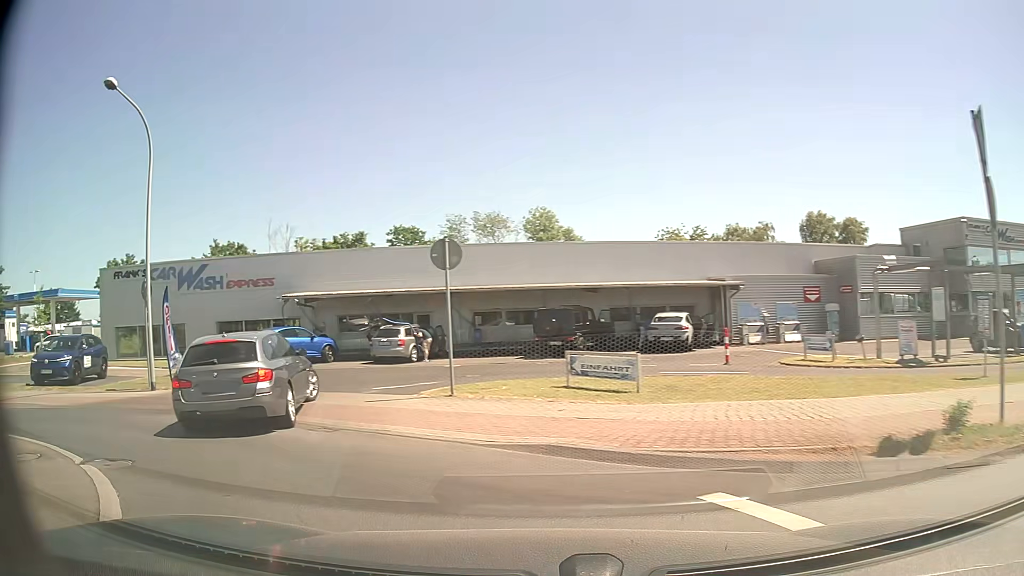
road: tertiary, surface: asphalt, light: Day
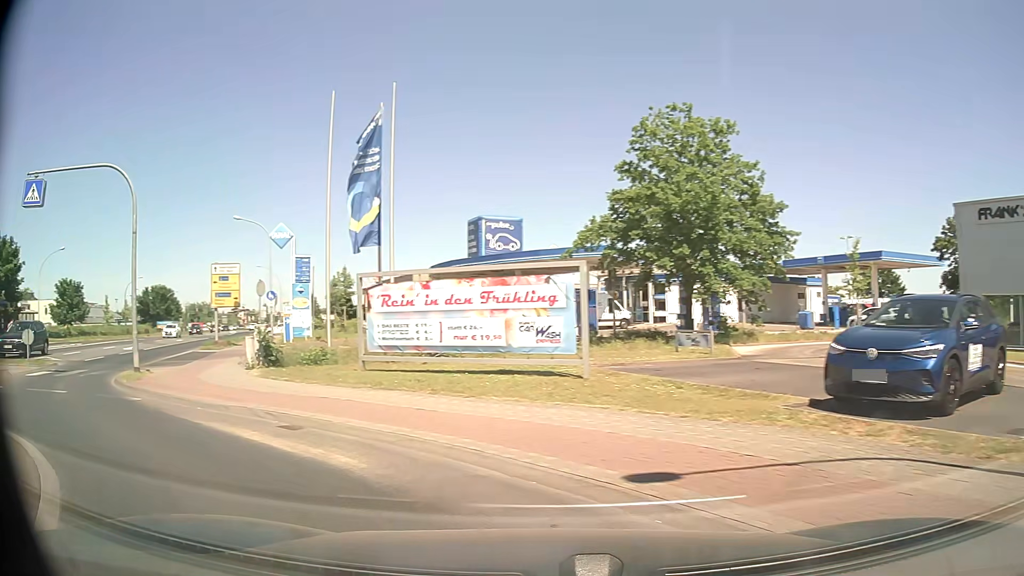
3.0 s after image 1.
(-7.3, +11.4) m; -68°
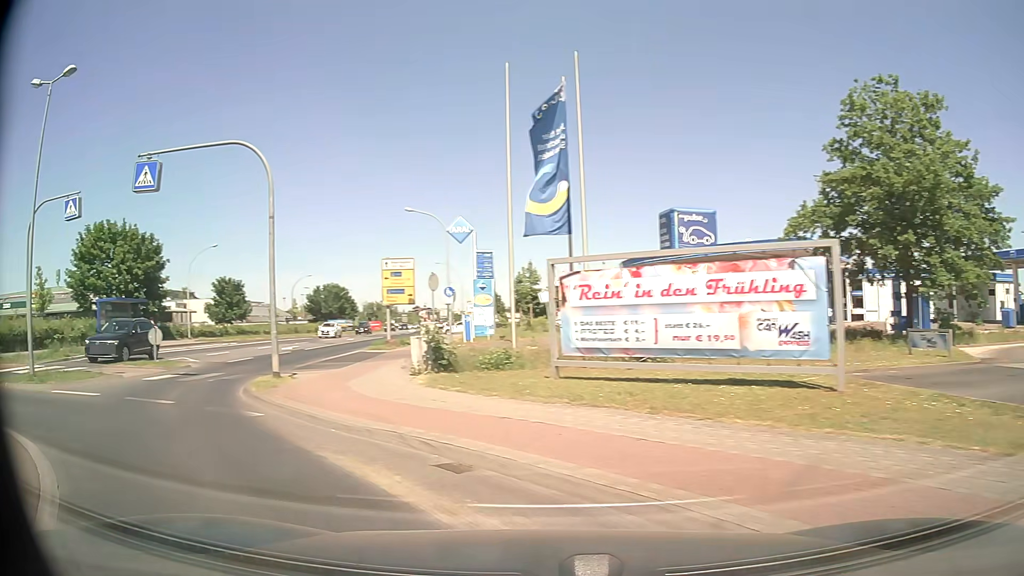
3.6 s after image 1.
(-0.4, +2.9) m; -16°
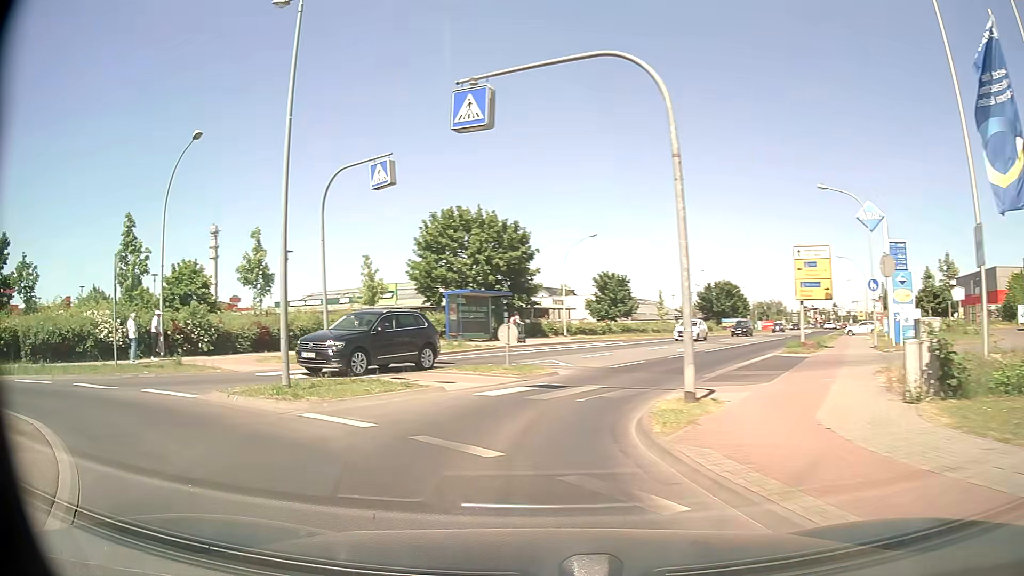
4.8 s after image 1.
(-1.7, +5.7) m; -33°
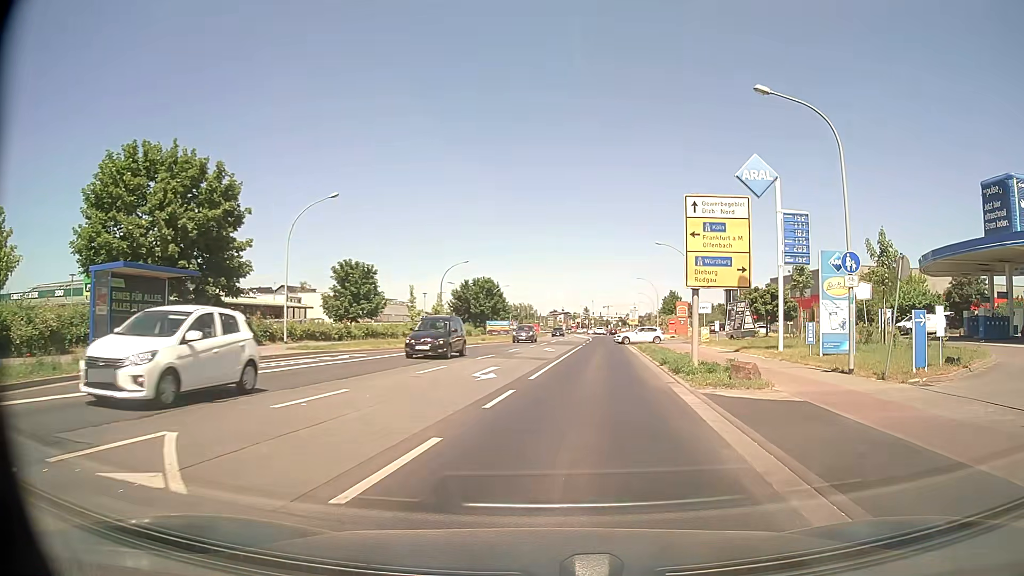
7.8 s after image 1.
(+0.9, +16.4) m; +21°
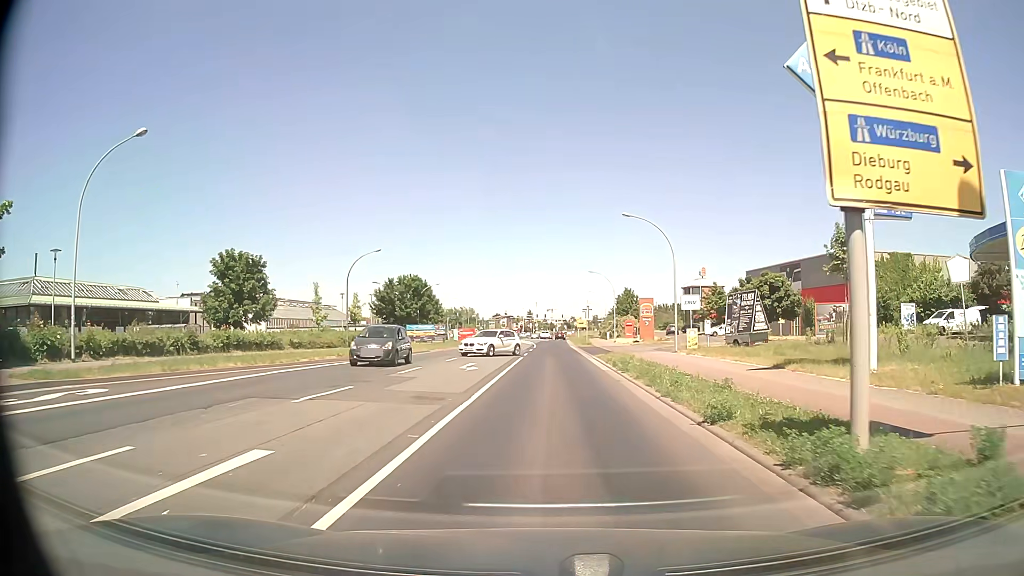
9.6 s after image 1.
(+0.9, +14.3) m; +5°
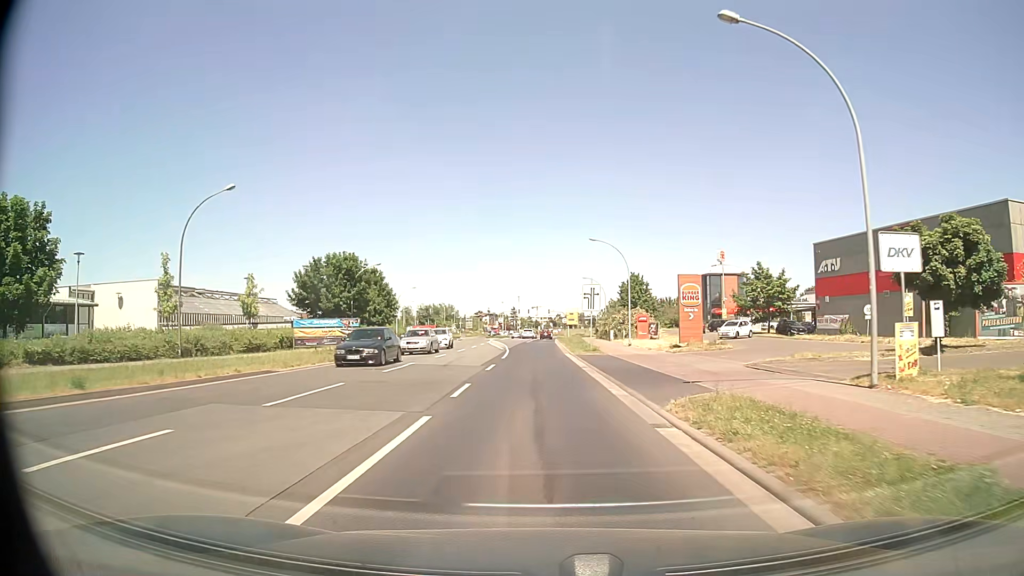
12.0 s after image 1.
(+0.5, +24.9) m; +2°
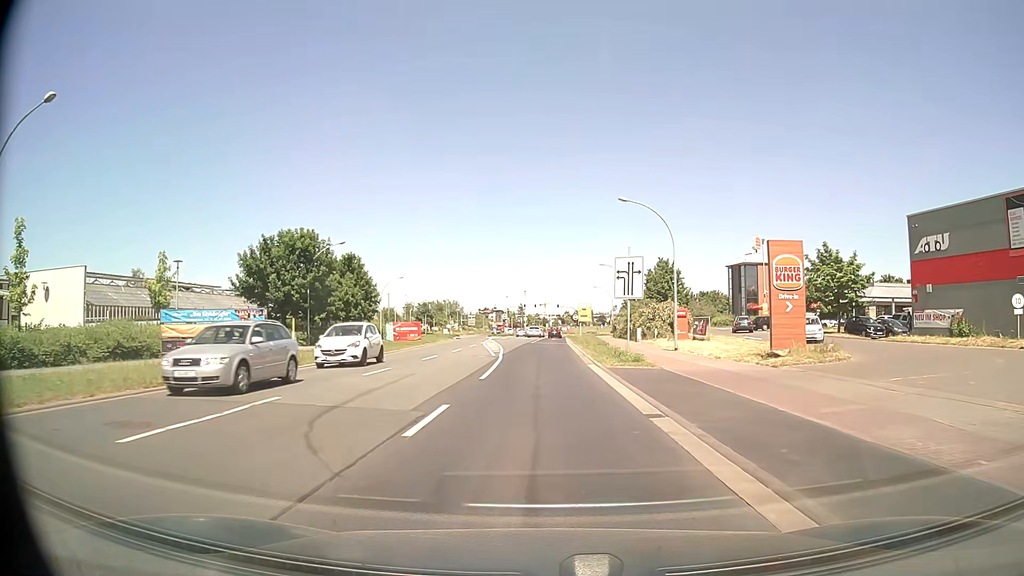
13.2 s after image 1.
(-0.1, +14.4) m; -1°
(0, +10) (0, +20) (0, +30) (0, +40) (0, +50) (+1, +60) (+1, +70) (+1, +80) (+1, +90) (+2, +100) m
